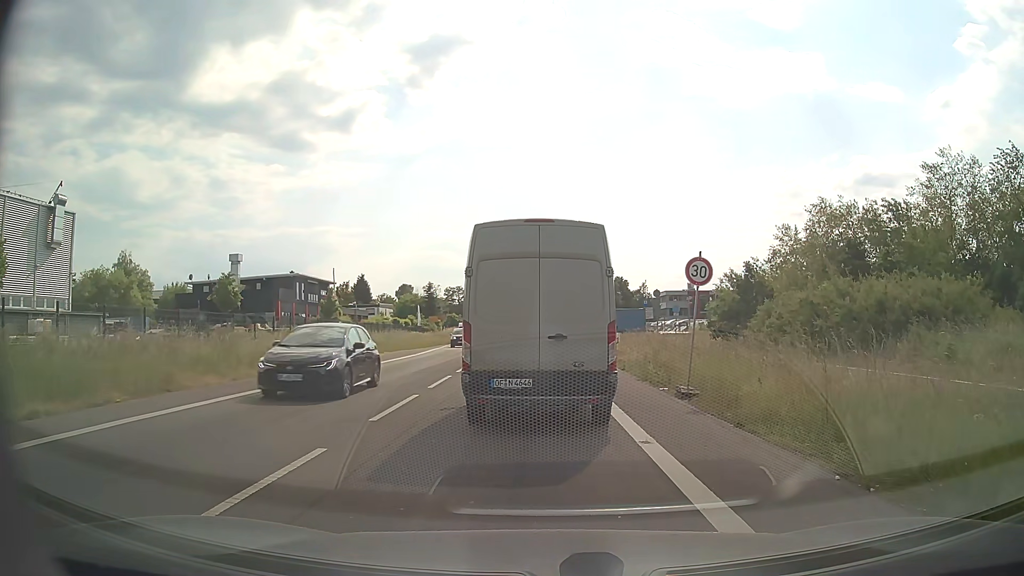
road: secondary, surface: asphalt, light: Day
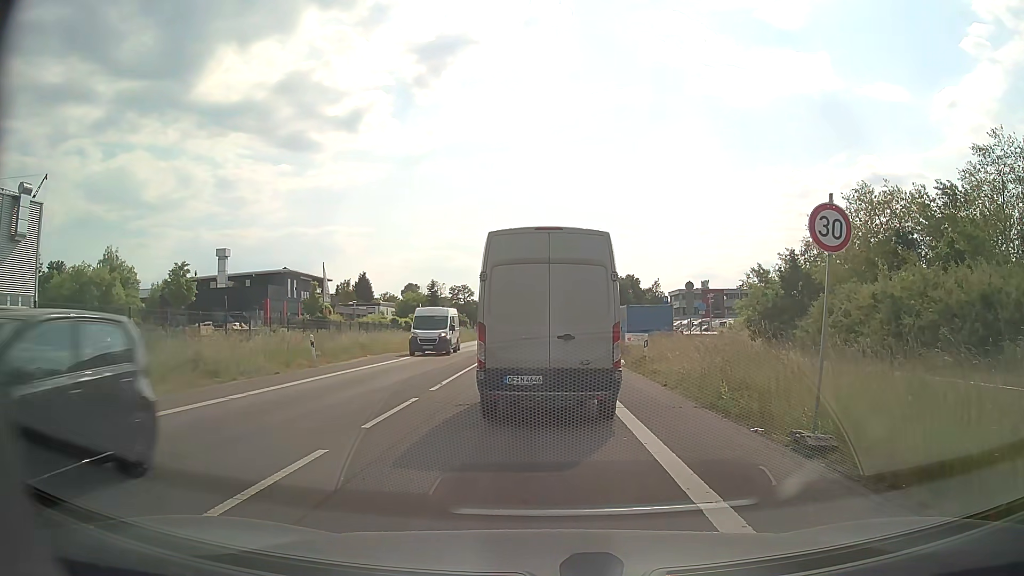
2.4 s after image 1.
(-0.1, +6.3) m; -1°
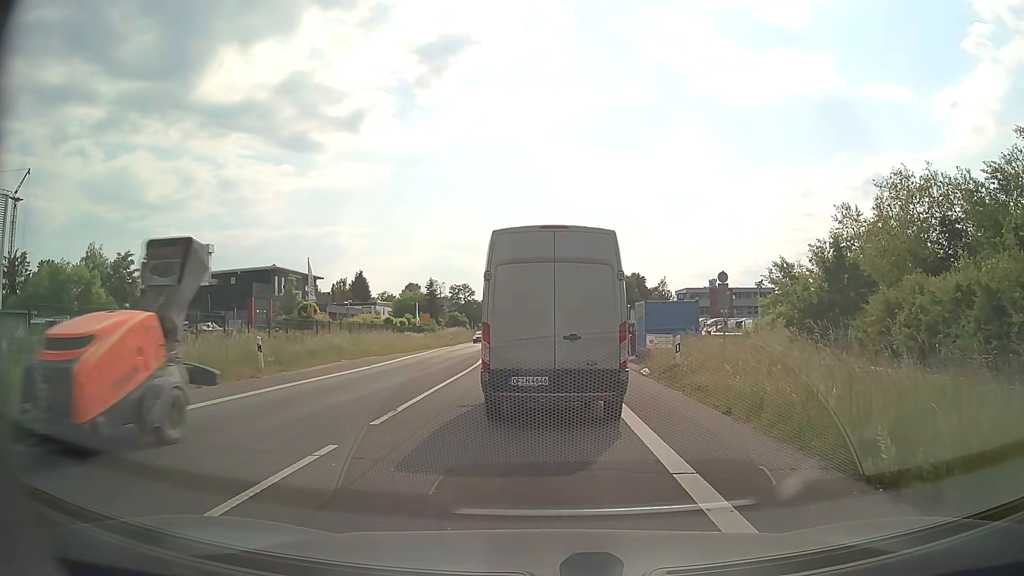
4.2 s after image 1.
(0.0, +5.4) m; 0°
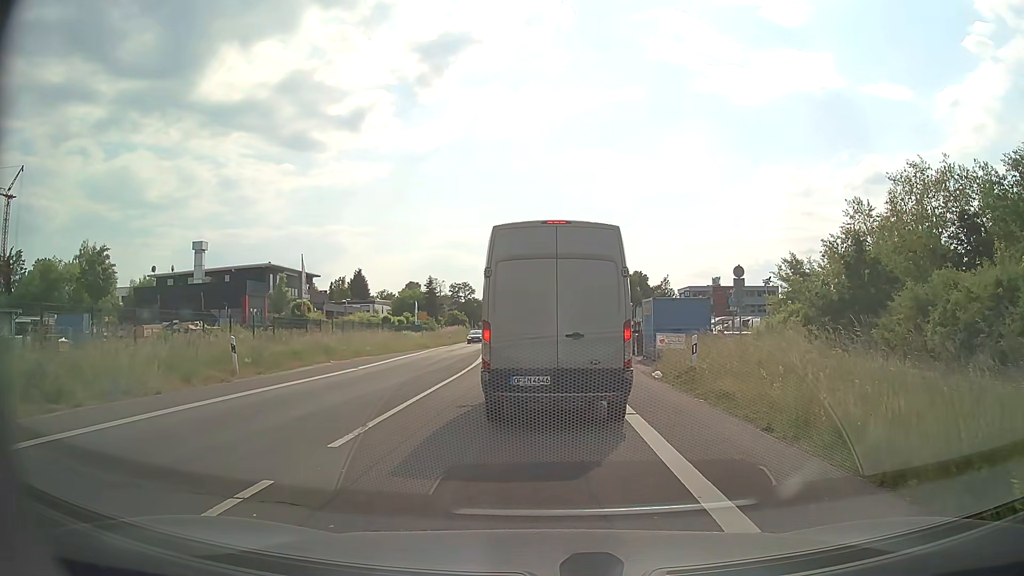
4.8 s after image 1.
(0.0, +2.0) m; 0°
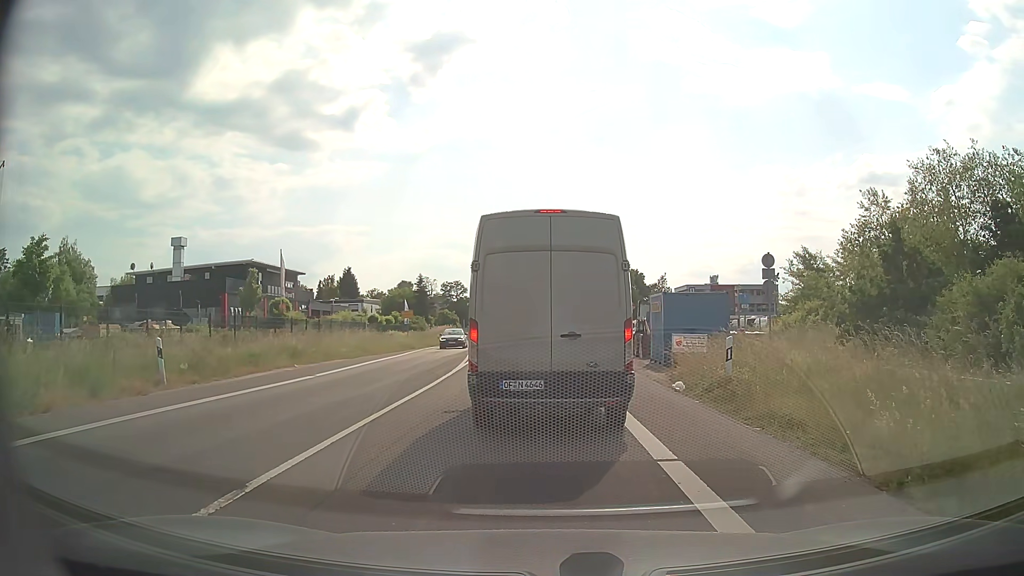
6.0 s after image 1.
(0.0, +3.8) m; +1°
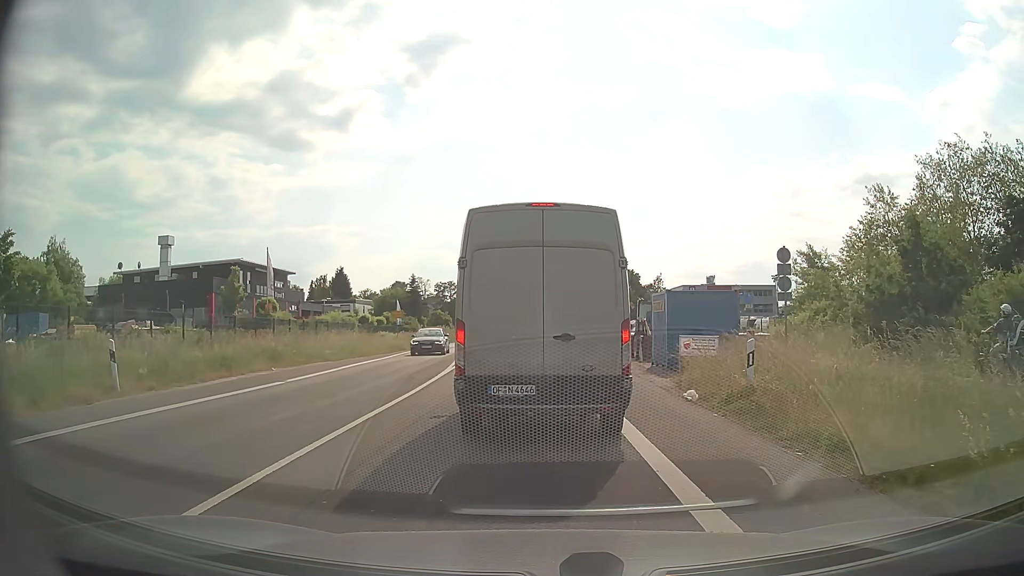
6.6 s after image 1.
(0.0, +1.8) m; 0°
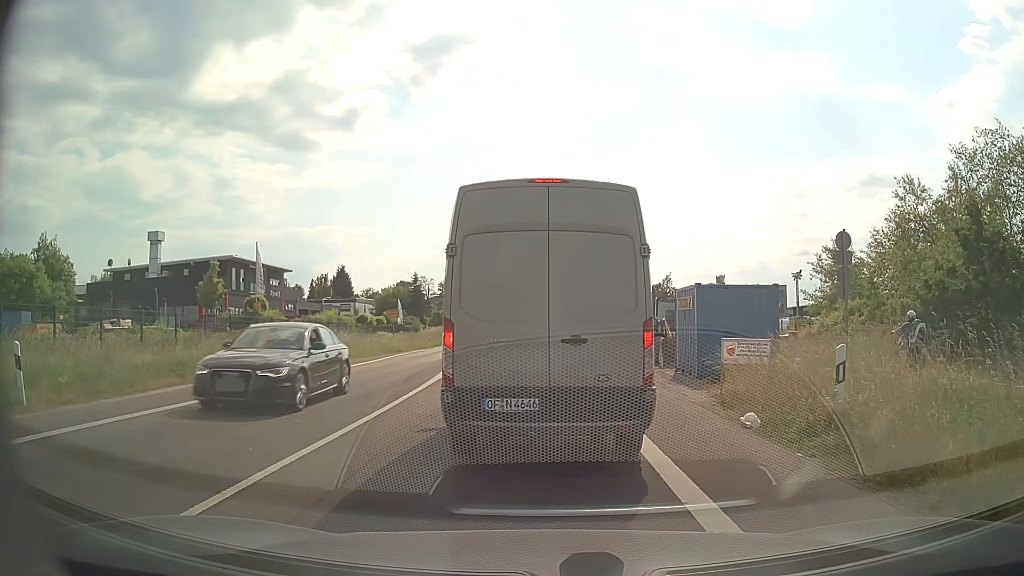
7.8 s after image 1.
(0.0, +3.4) m; -1°
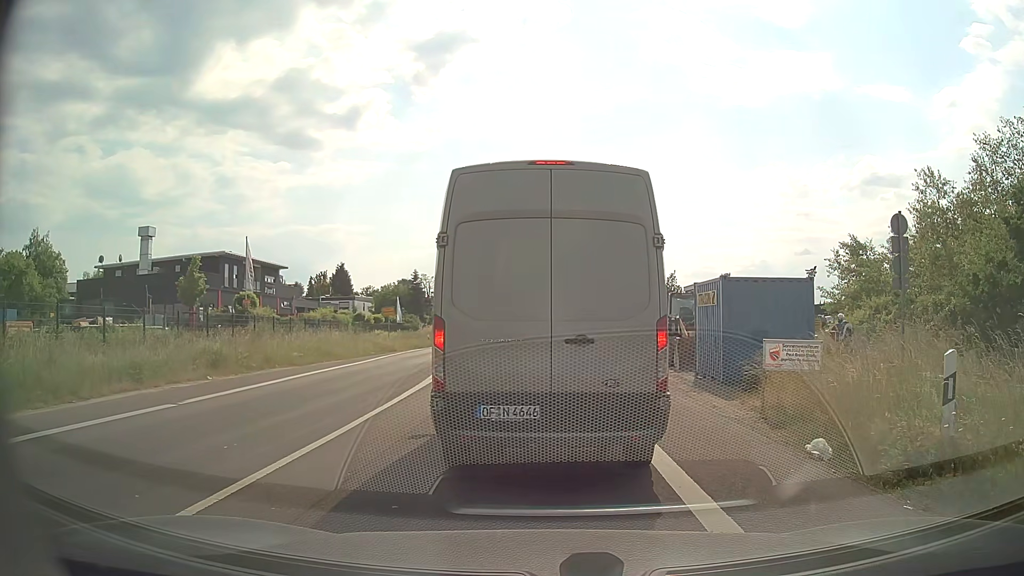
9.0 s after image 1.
(0.0, +2.3) m; +2°
